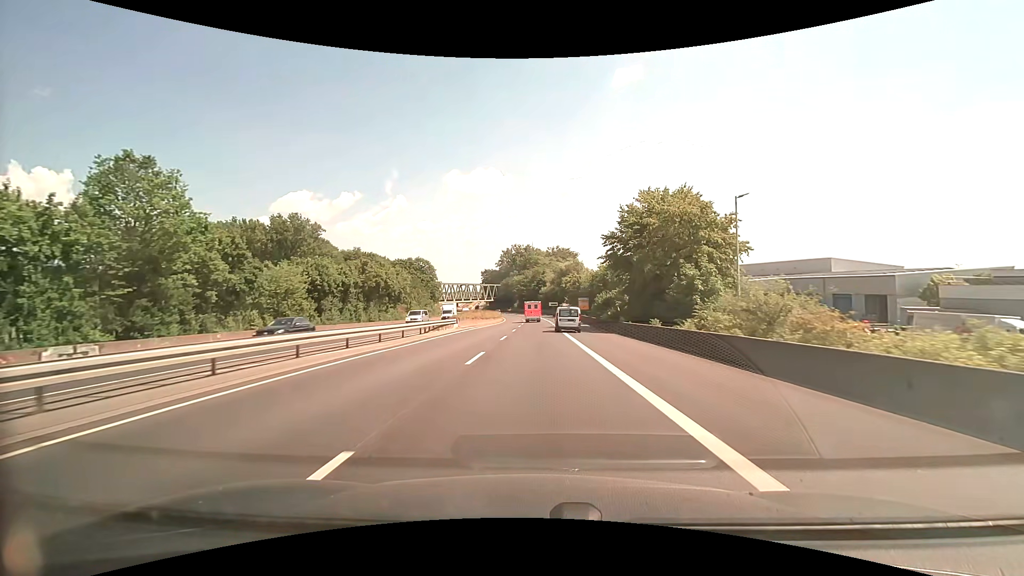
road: trunk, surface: asphalt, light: Day
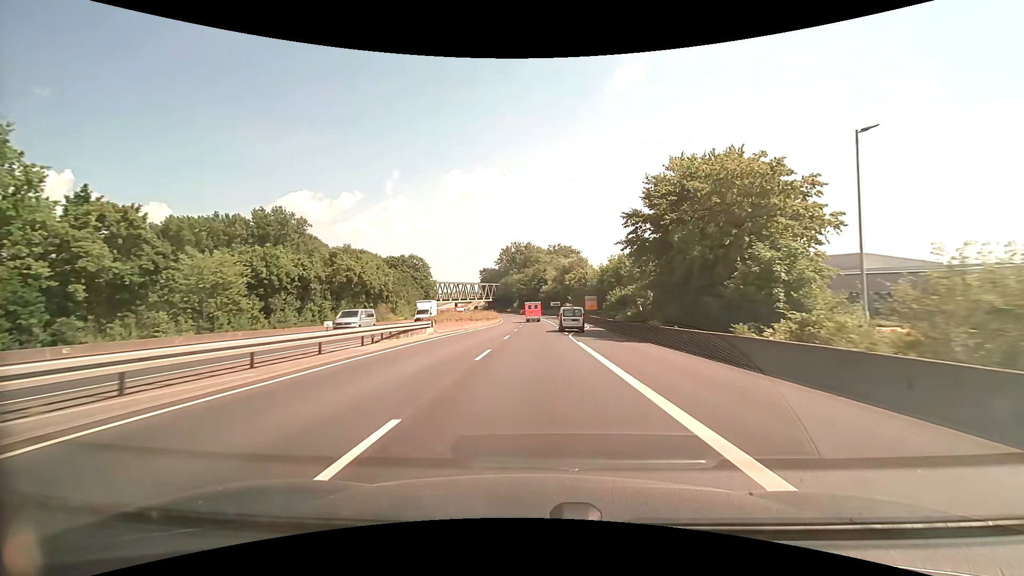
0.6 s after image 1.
(0.0, +10.7) m; 0°
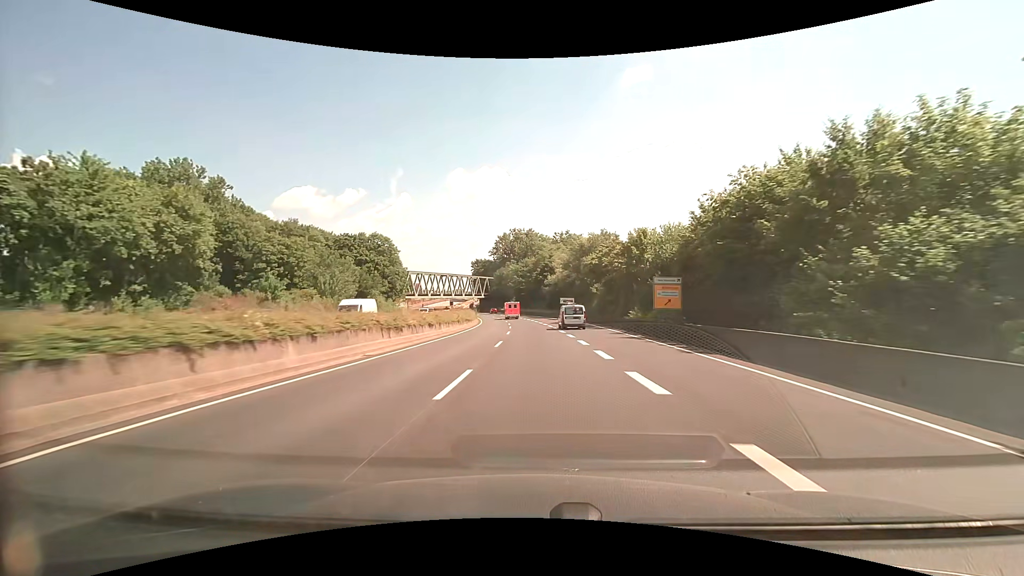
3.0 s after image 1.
(0.0, +42.9) m; 0°
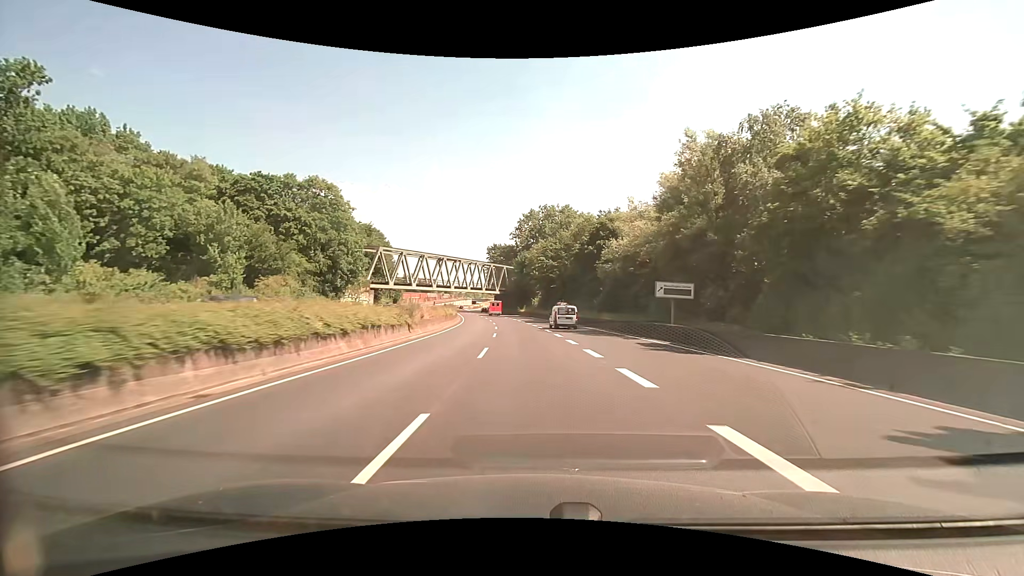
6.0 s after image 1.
(-1.1, +53.6) m; -3°
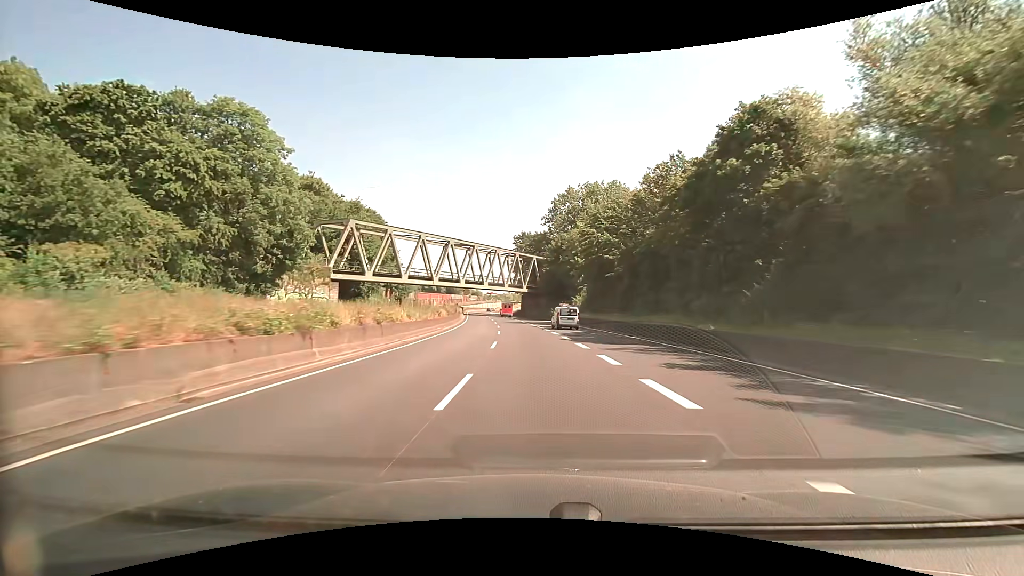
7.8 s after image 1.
(-1.4, +32.1) m; -4°
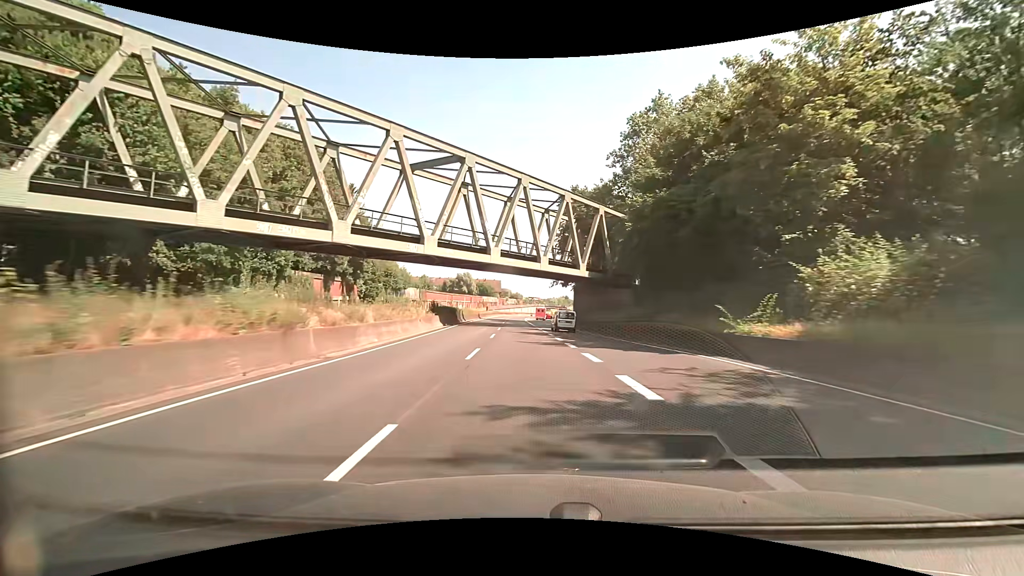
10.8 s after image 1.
(-2.2, +53.5) m; -5°
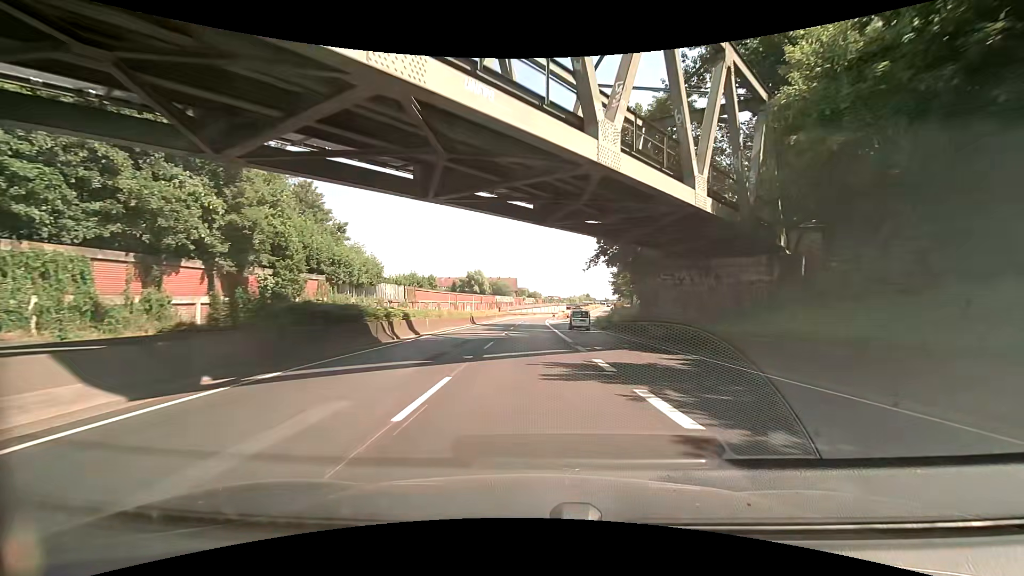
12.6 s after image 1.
(-0.5, +32.1) m; -2°
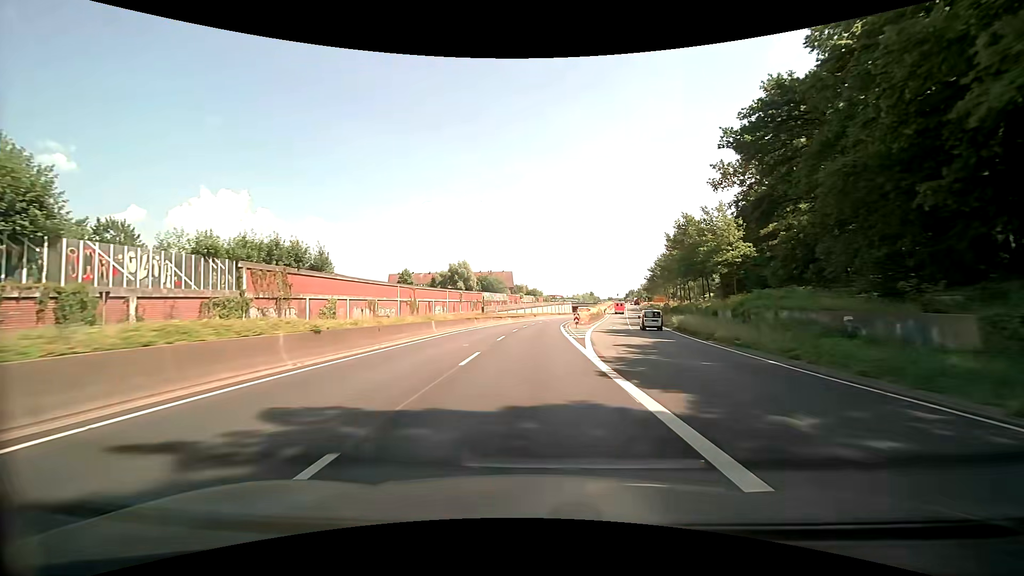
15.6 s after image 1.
(0.0, +53.8) m; 0°
(0, +10) (0, +20) (0, +30) (+1, +40) (+1, +50) (+2, +60) (+2, +70) (+3, +80) (+5, +90) (+6, +100) m
